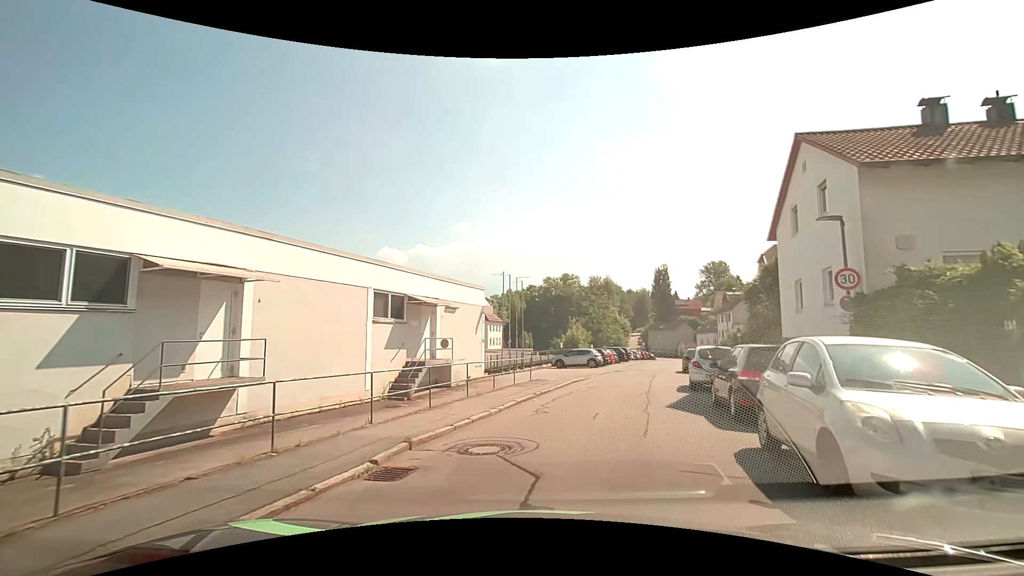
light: Day
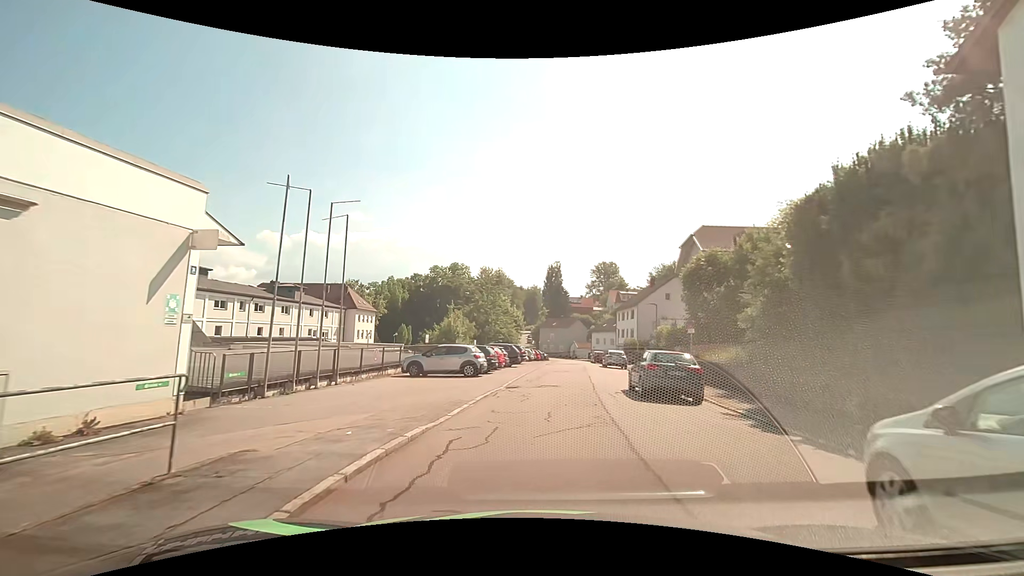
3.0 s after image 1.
(+2.0, +16.0) m; +13°
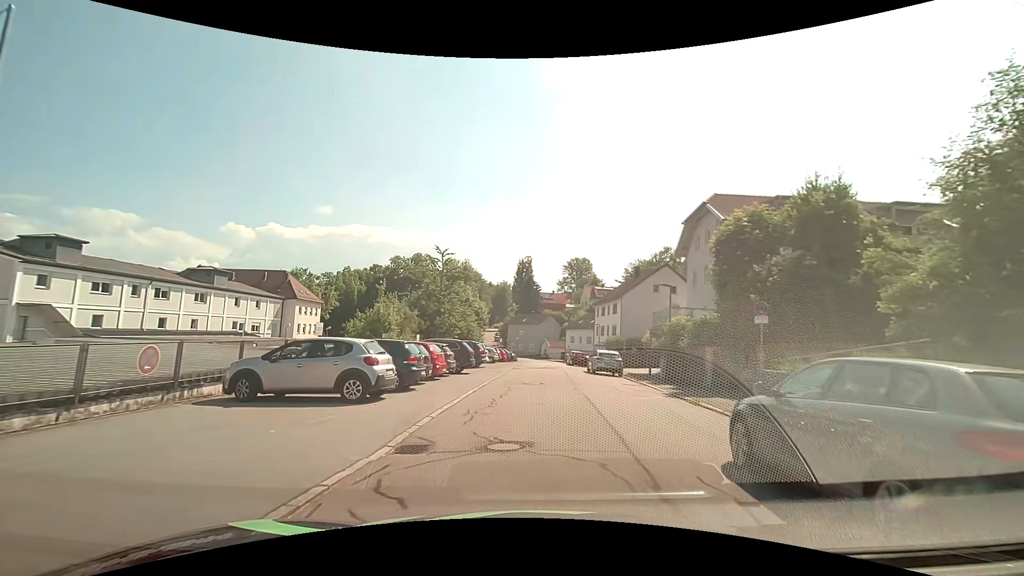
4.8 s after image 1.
(+0.4, +11.4) m; +3°
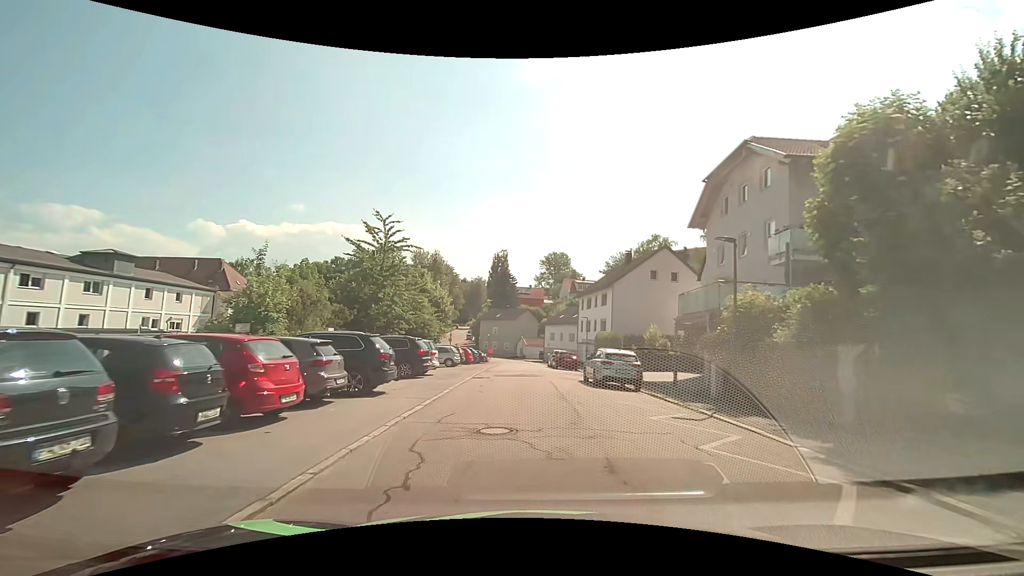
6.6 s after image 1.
(+0.4, +10.8) m; +4°
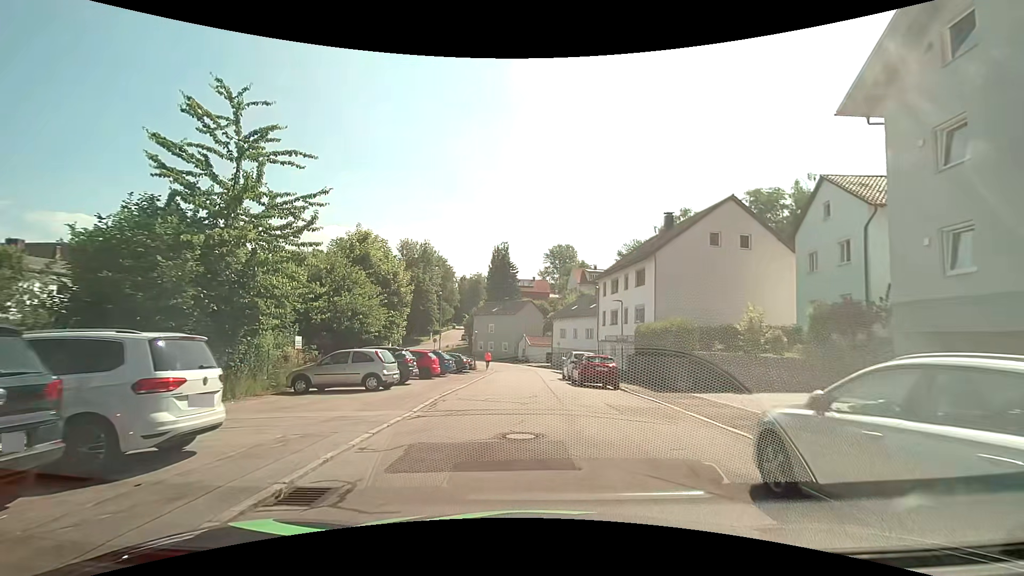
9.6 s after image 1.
(-0.1, +16.9) m; -1°
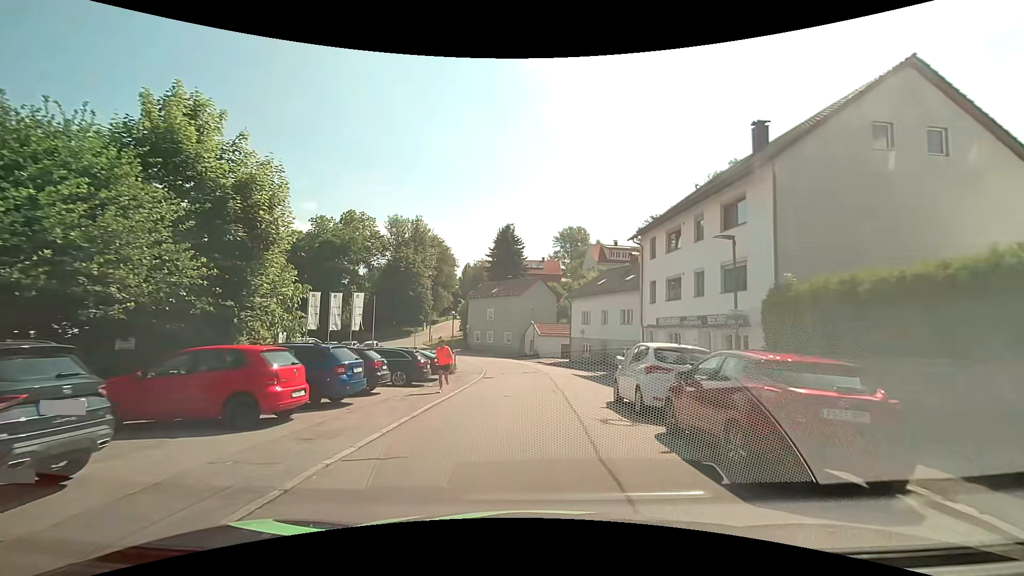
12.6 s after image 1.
(0.0, +16.2) m; -1°
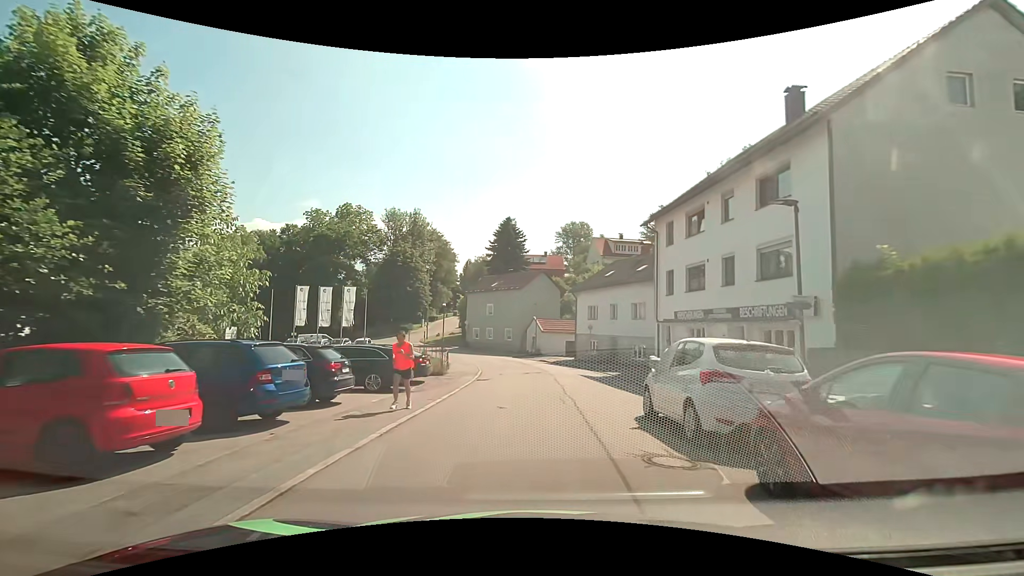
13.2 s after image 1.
(0.0, +3.4) m; 0°
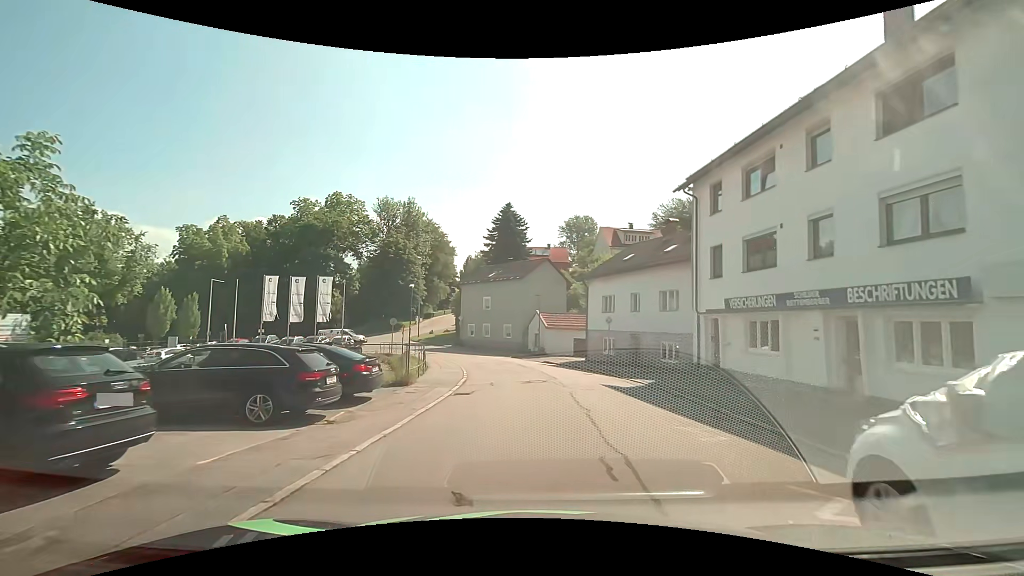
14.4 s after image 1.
(0.0, +6.6) m; 0°
